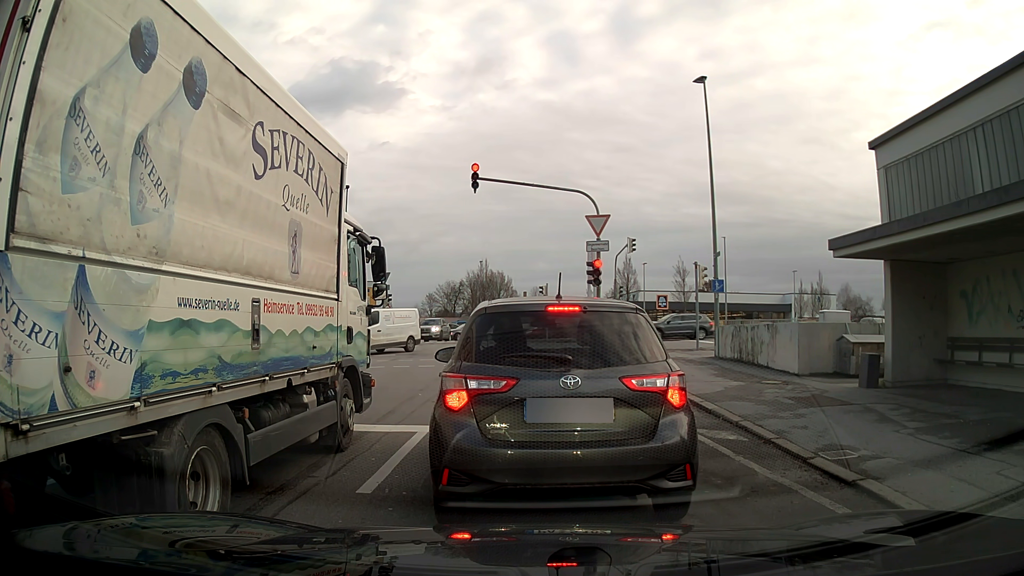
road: residential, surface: asphalt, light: Day
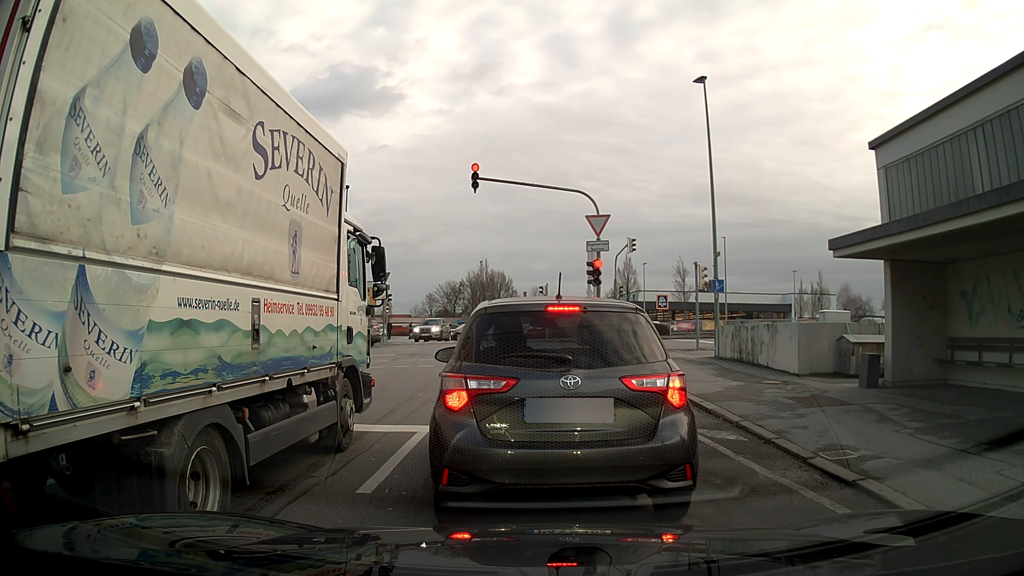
(0.0, 0.0) m; 0°
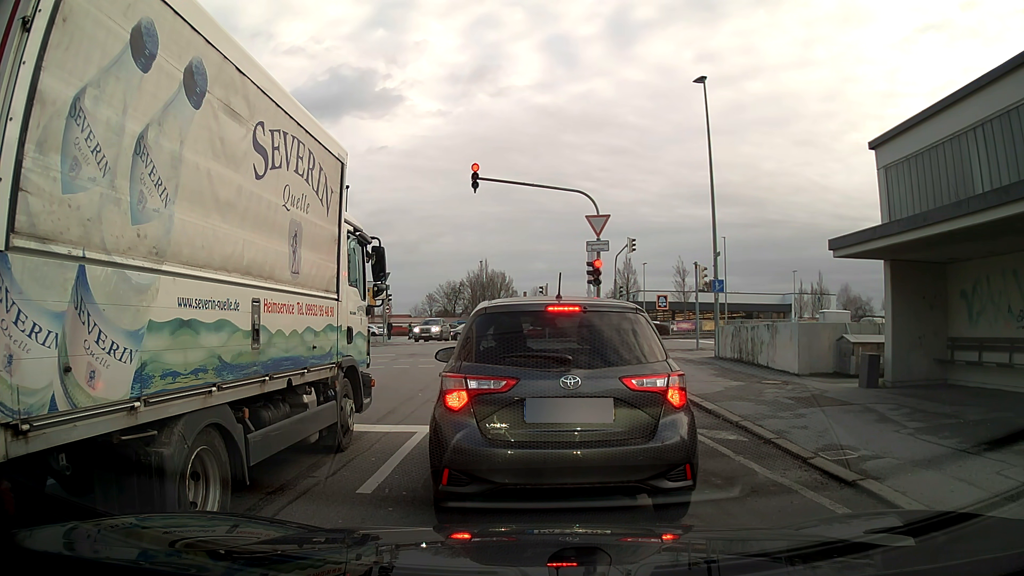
(0.0, 0.0) m; 0°
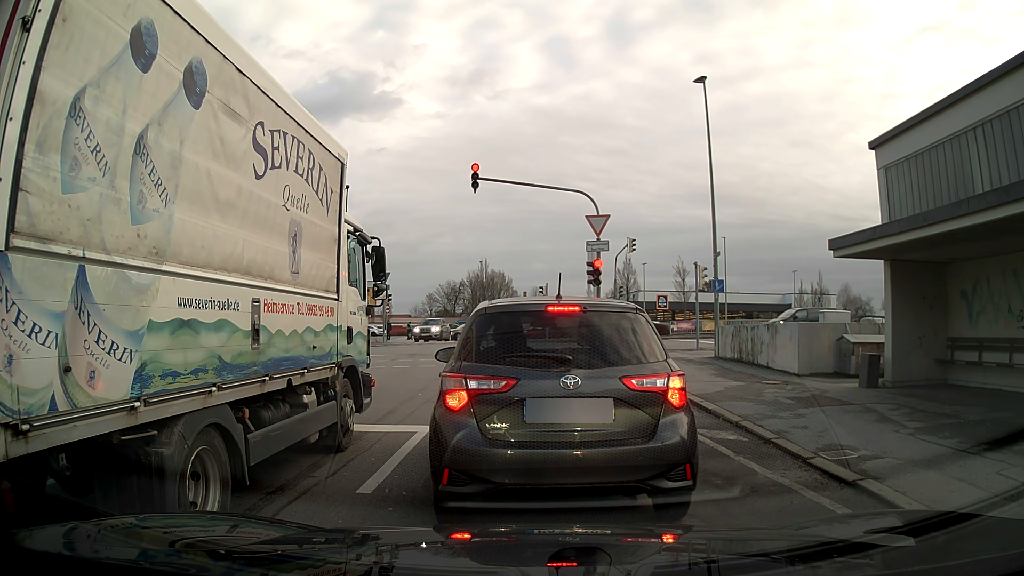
(0.0, 0.0) m; 0°
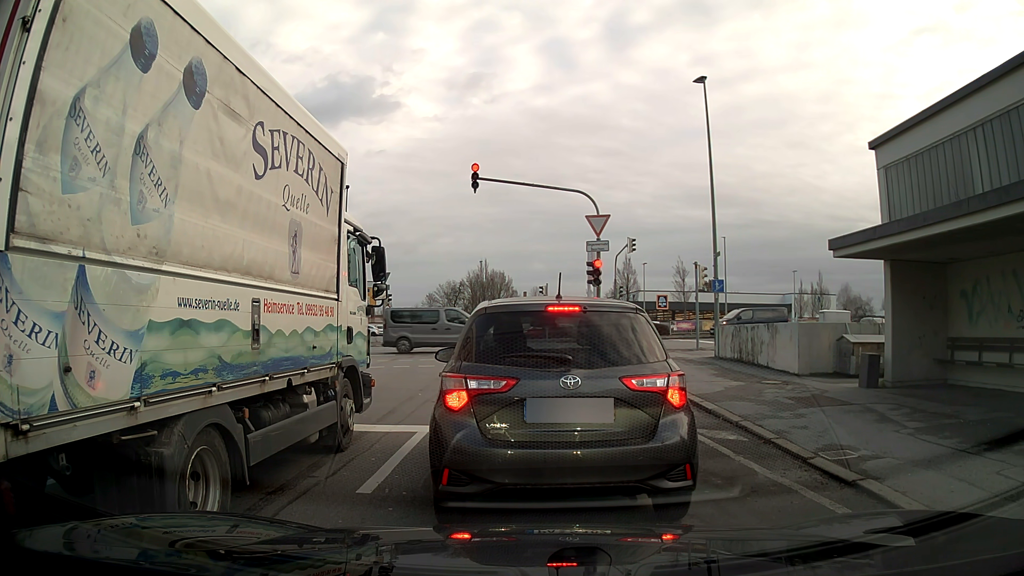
(0.0, 0.0) m; 0°
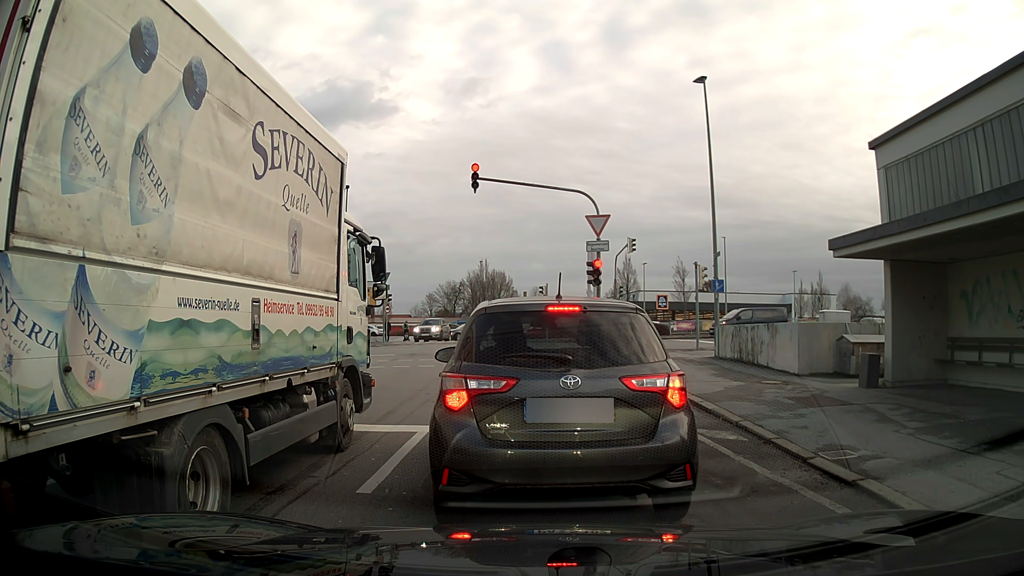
(0.0, 0.0) m; 0°
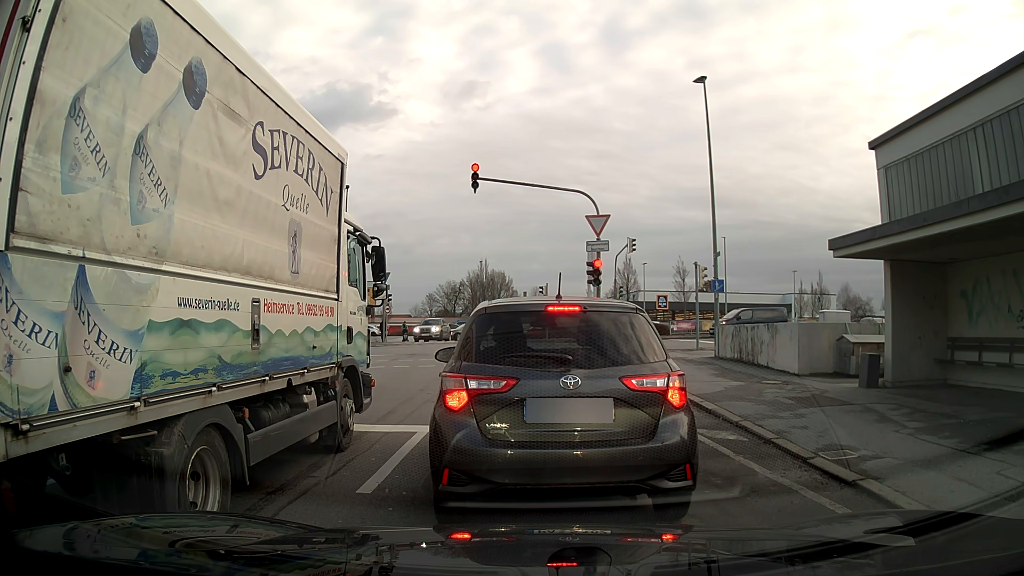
(0.0, 0.0) m; 0°
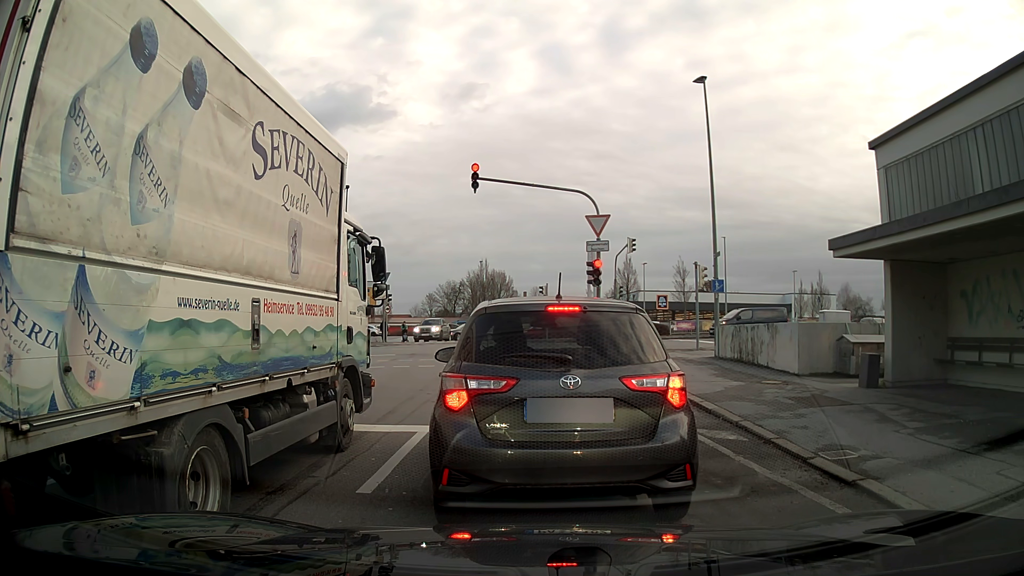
(0.0, 0.0) m; 0°
